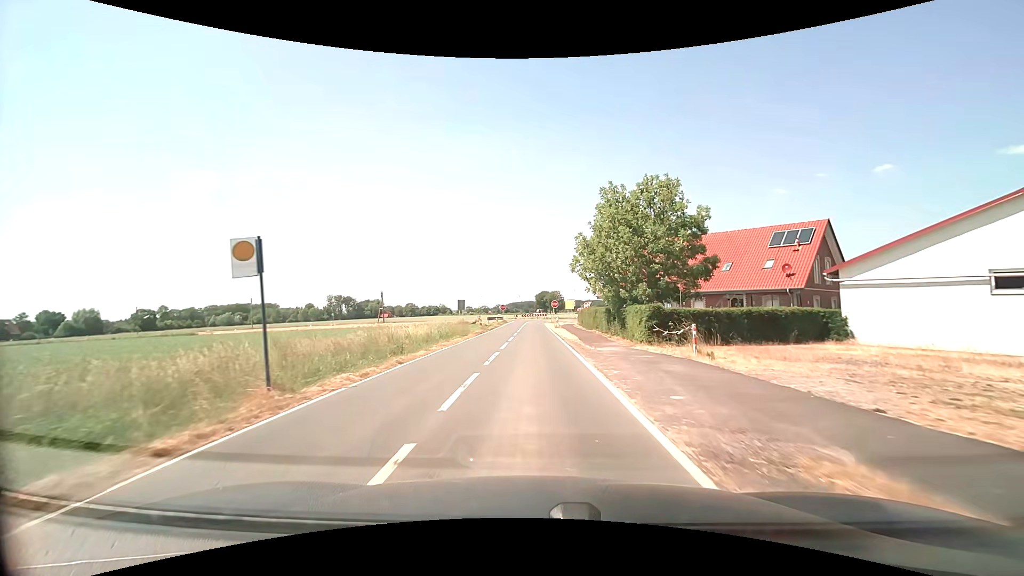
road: secondary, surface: asphalt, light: Day
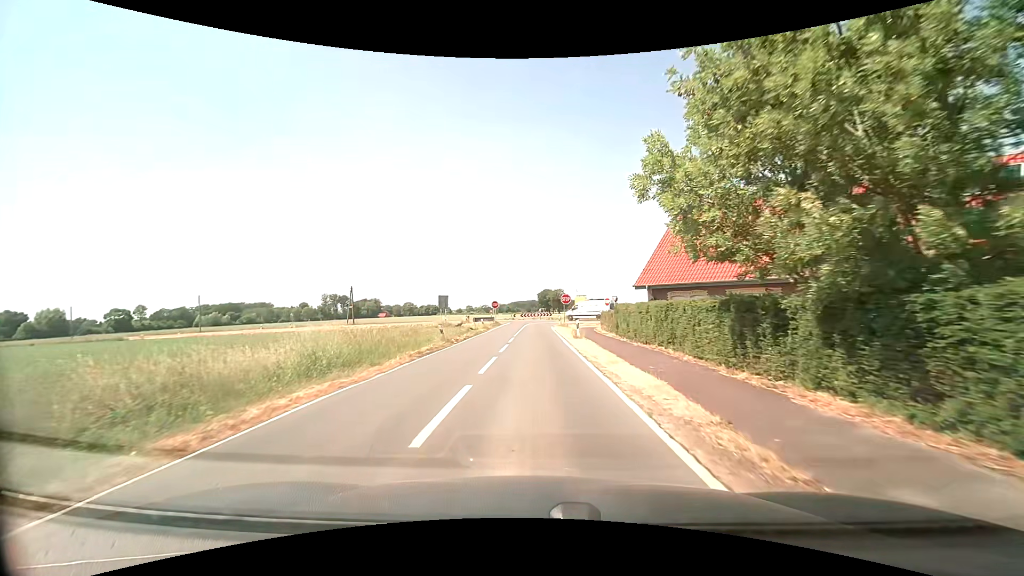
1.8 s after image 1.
(+0.1, +19.9) m; 0°
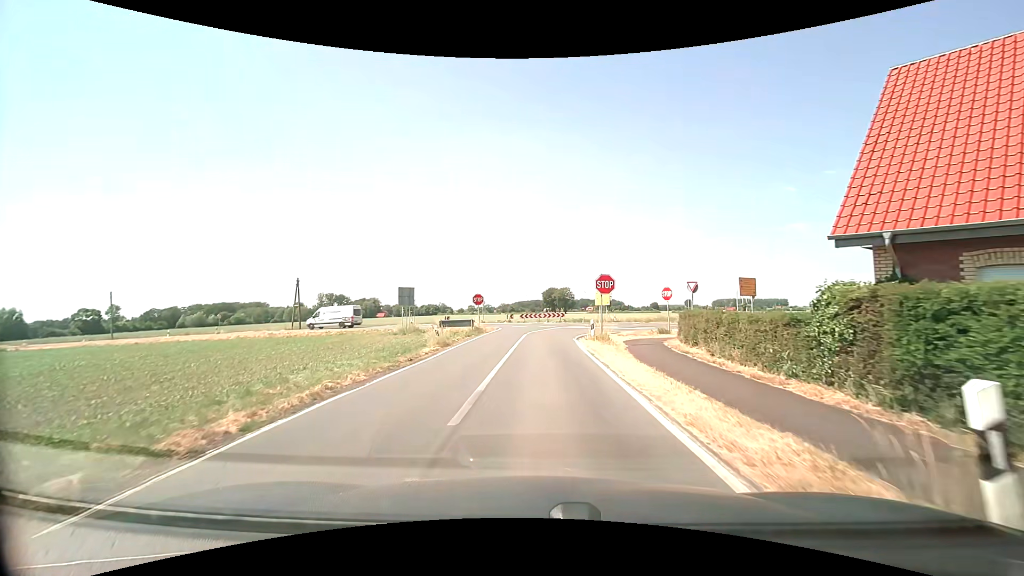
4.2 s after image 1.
(-0.1, +22.7) m; 0°
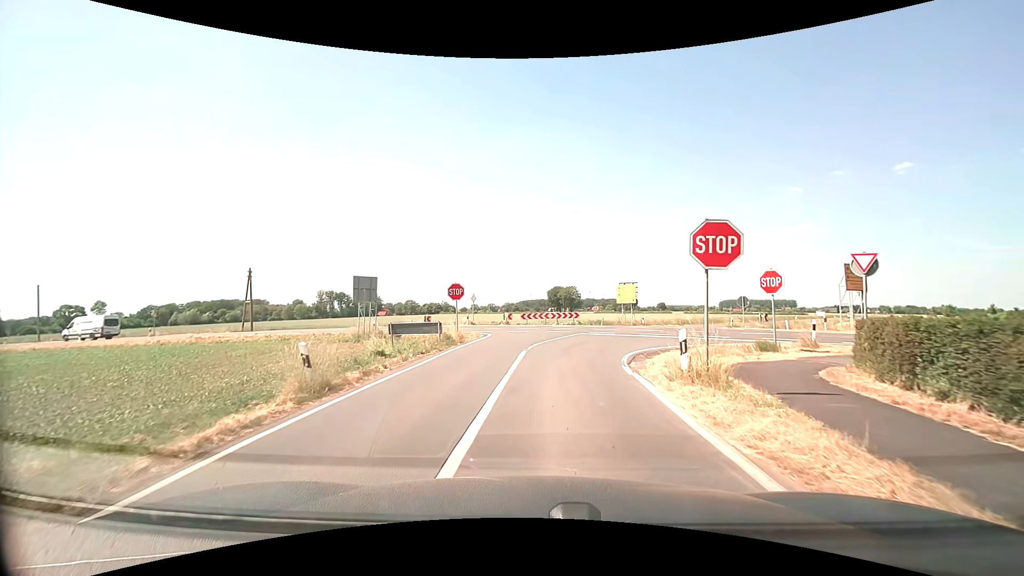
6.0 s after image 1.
(-0.2, +13.0) m; 0°
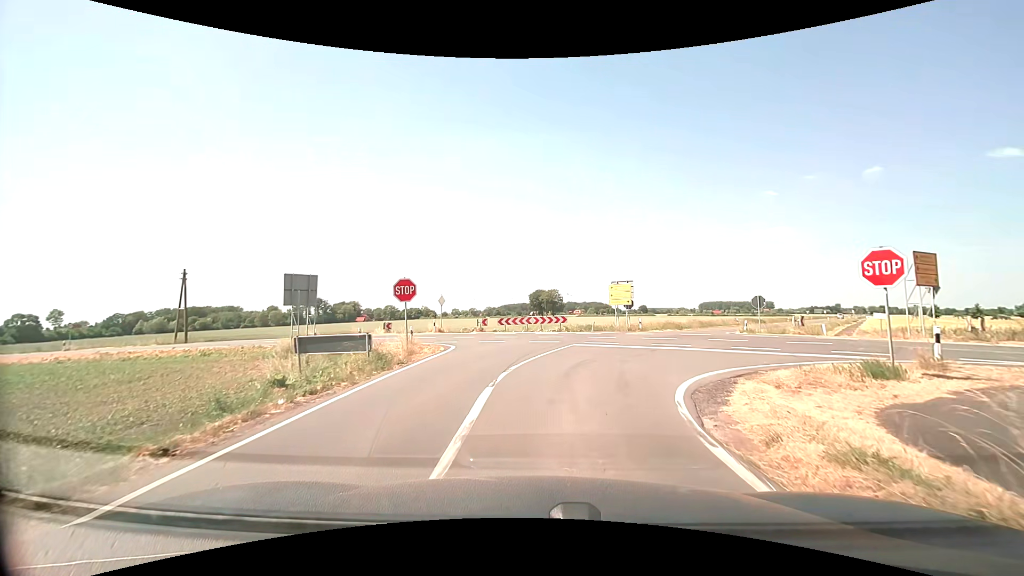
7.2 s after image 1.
(0.0, +6.9) m; +1°
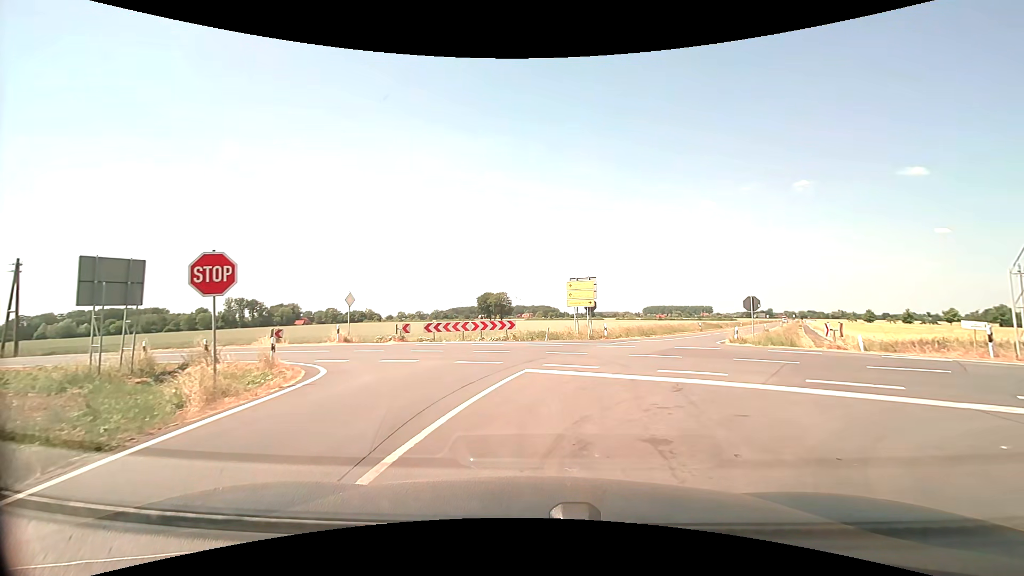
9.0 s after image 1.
(+0.3, +8.5) m; +5°
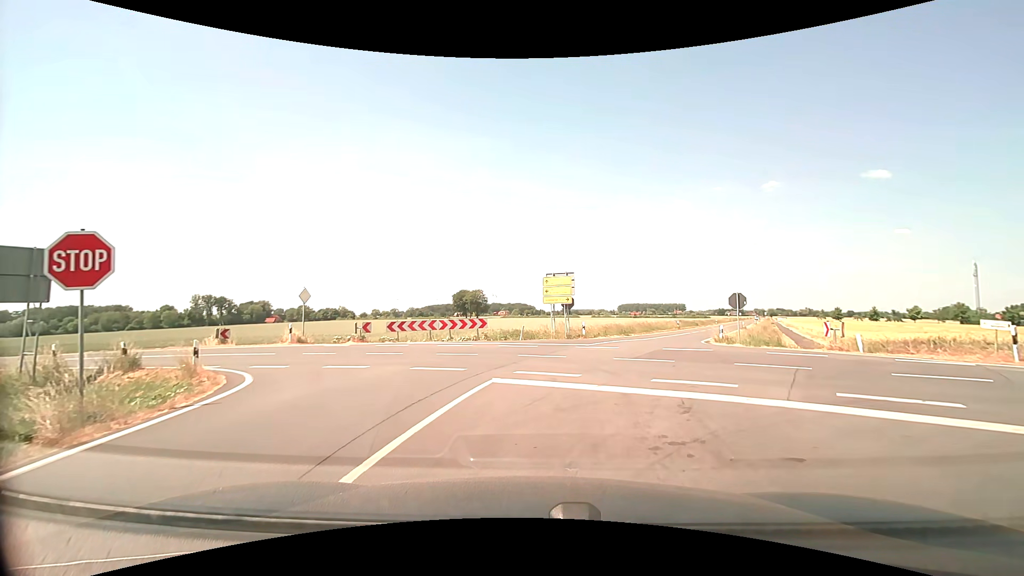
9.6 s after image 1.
(+0.1, +2.2) m; +3°
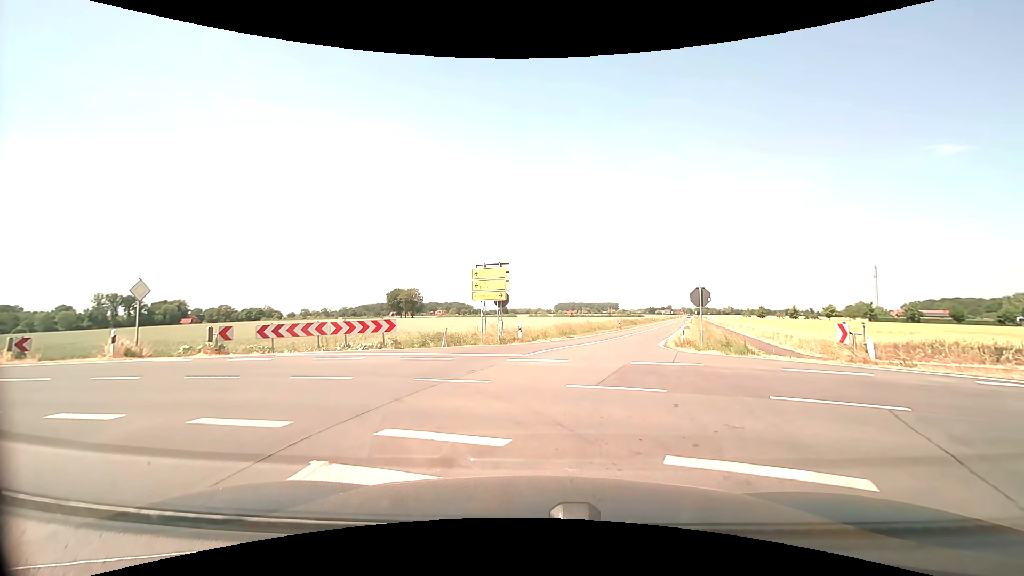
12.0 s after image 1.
(+0.3, +5.4) m; +7°
(+1, +10) (+2, +20) (+5, +29) (+8, +39) (+11, +49) (+14, +58) (+17, +68) (+20, +77) (+23, +87) (+26, +96) m
